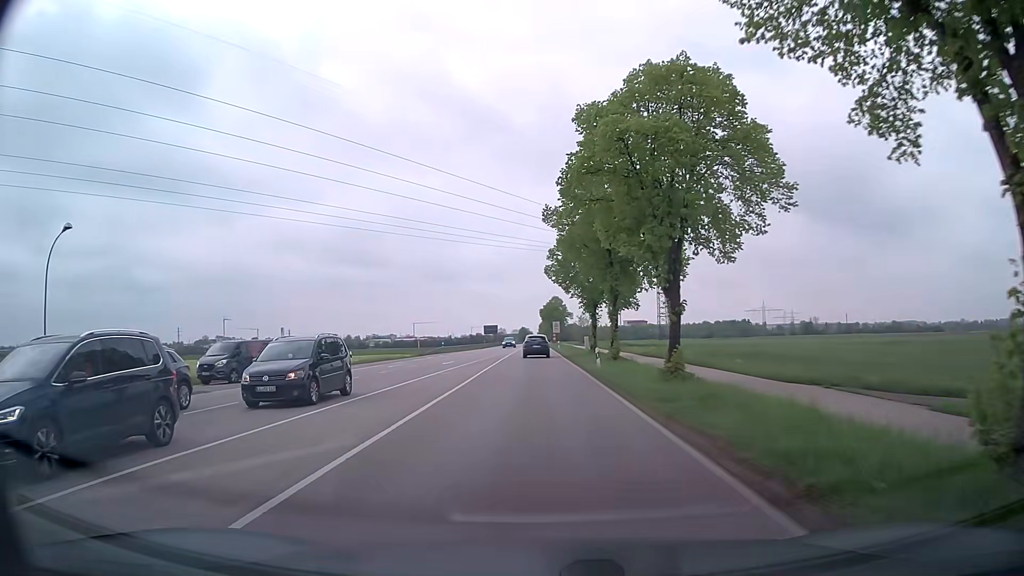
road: secondary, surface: asphalt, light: Day
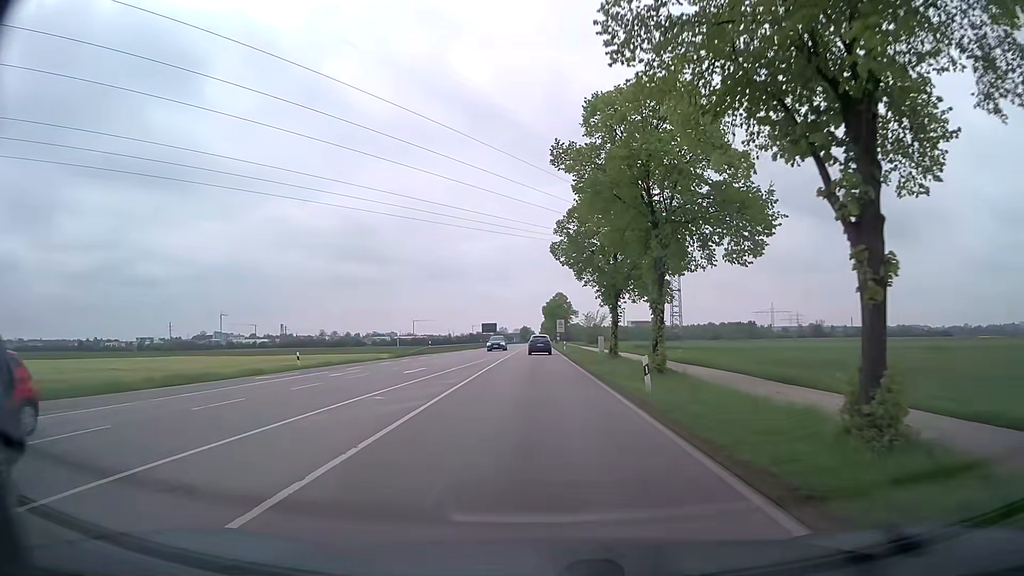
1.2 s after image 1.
(0.0, +12.4) m; +1°
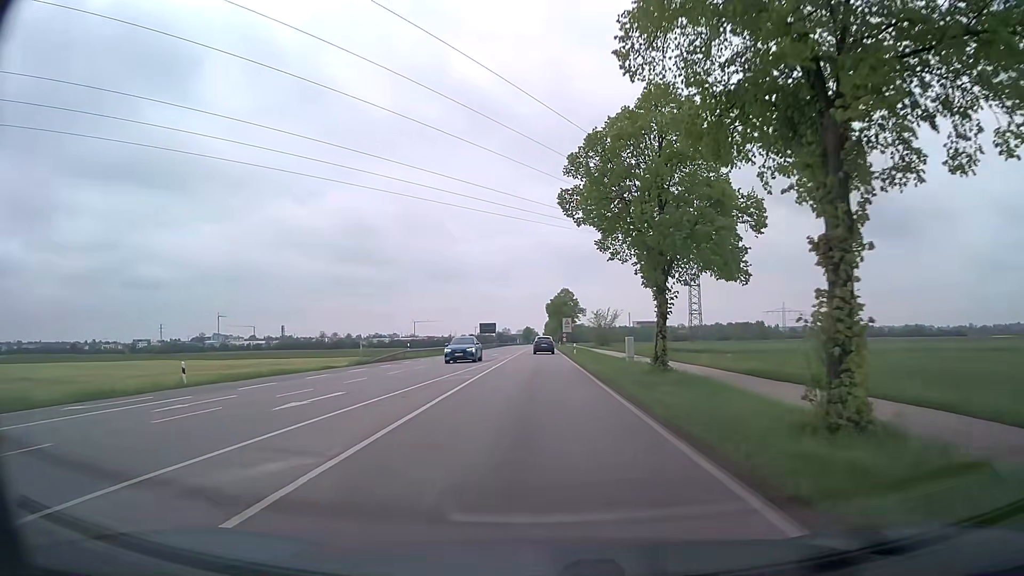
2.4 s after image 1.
(-0.2, +14.4) m; -1°
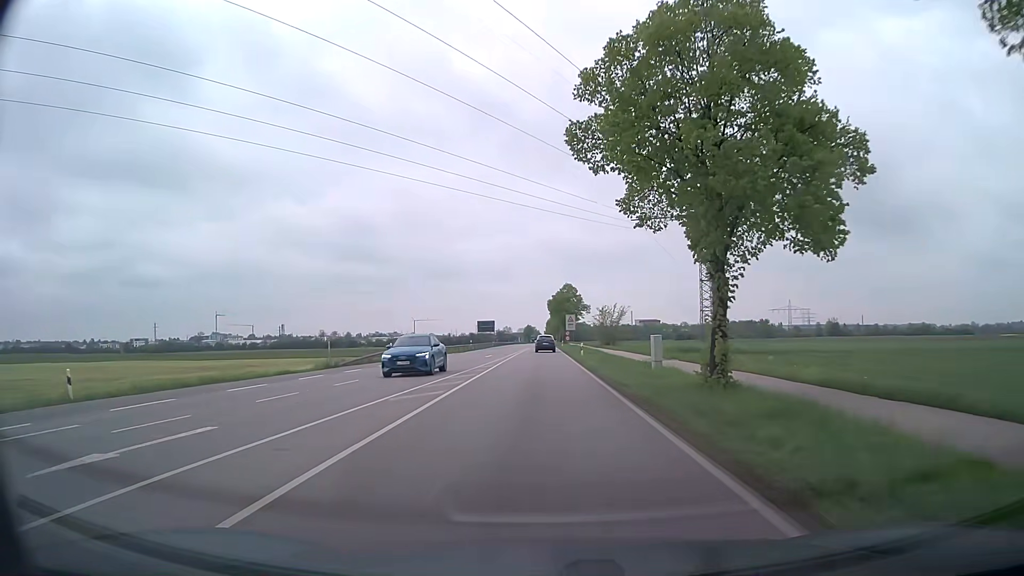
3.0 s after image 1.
(-0.1, +7.9) m; -1°
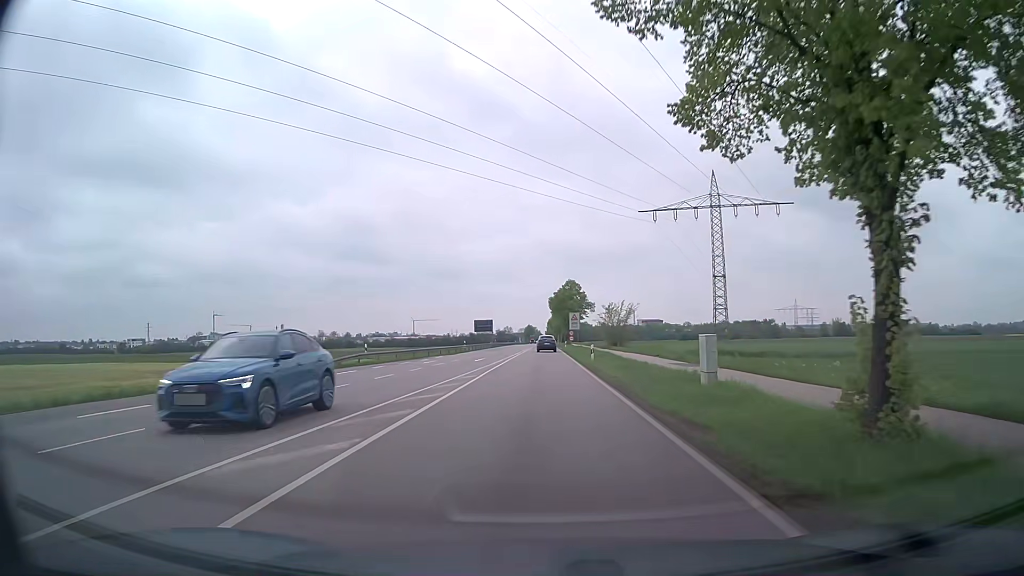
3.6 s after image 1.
(0.0, +8.4) m; 0°
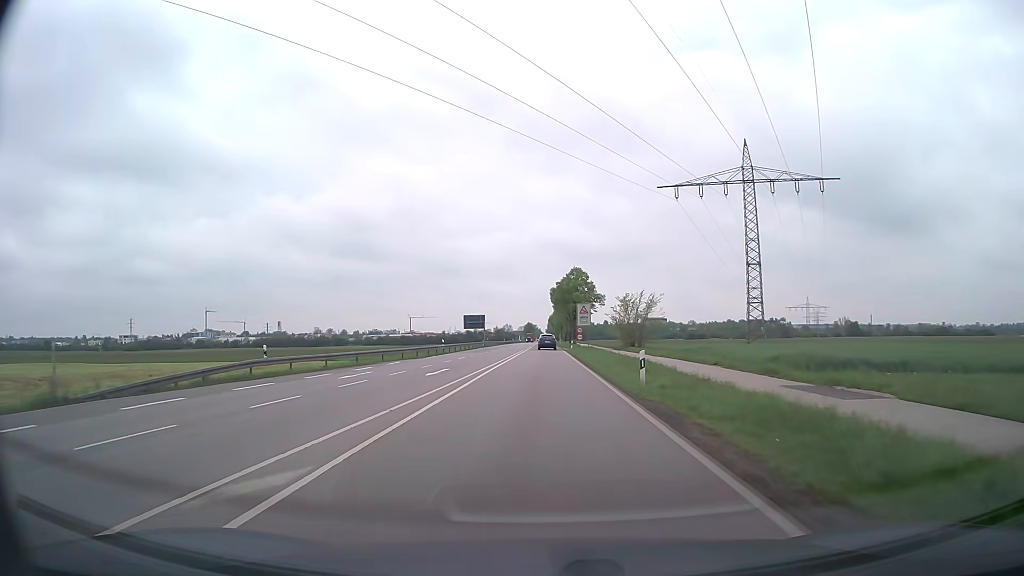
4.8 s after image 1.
(0.0, +17.9) m; 0°
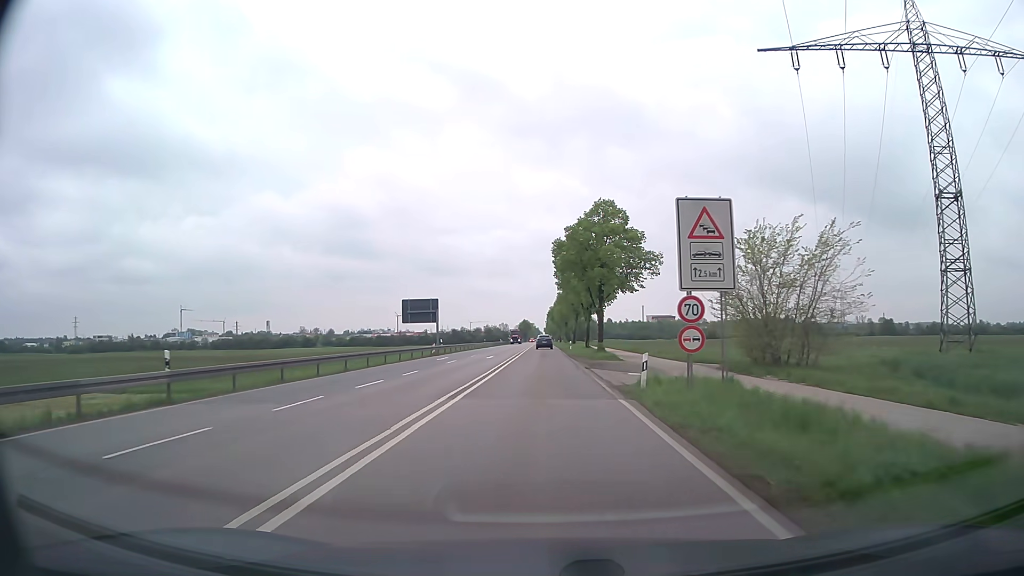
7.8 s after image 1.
(+0.2, +47.6) m; 0°
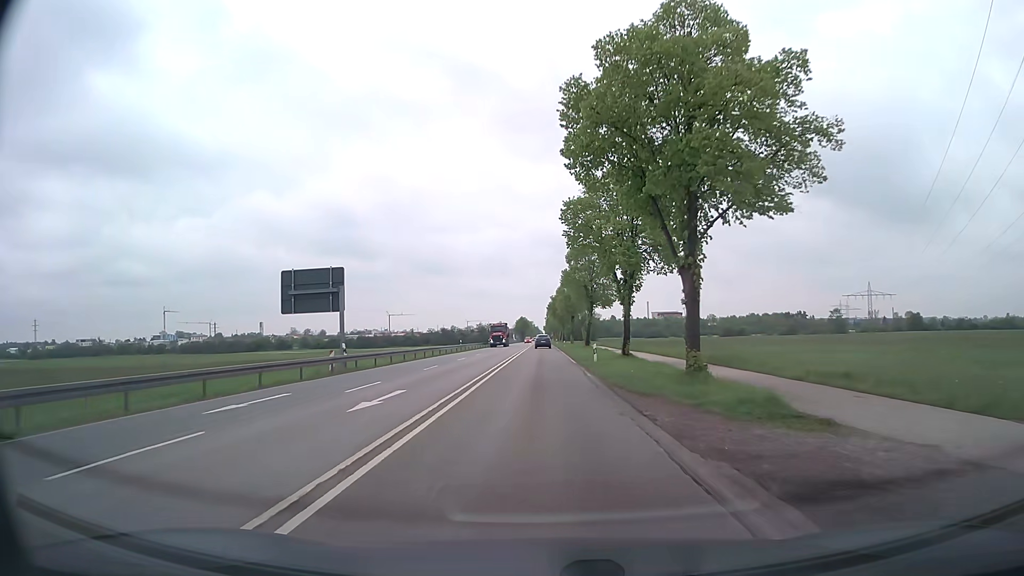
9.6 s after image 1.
(+0.1, +30.5) m; 0°
(0, +10) (0, +20) (0, +30) (0, +40) (0, +50) (0, +60) (0, +70) (0, +80) (0, +90) (0, +100) m
